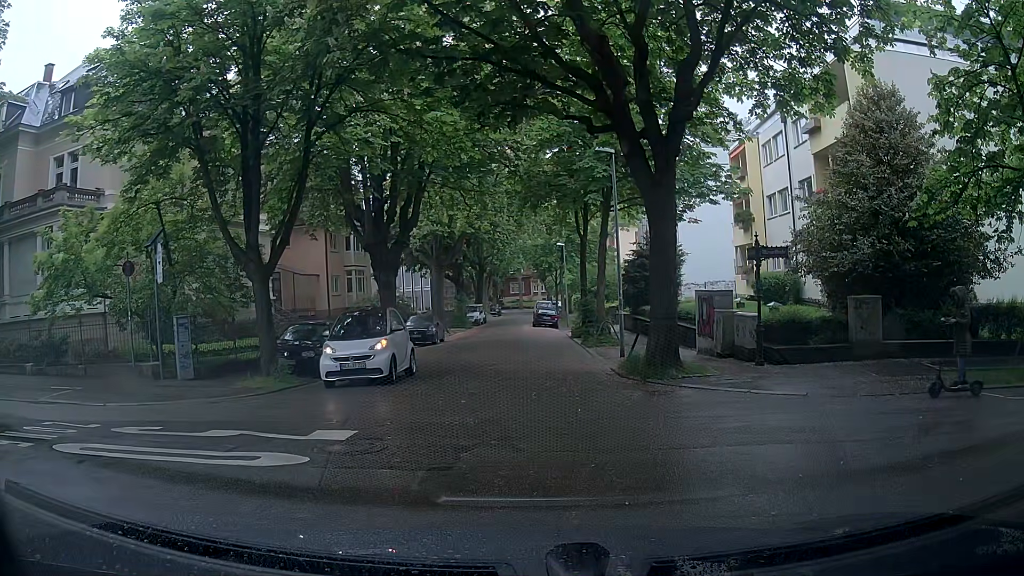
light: Day
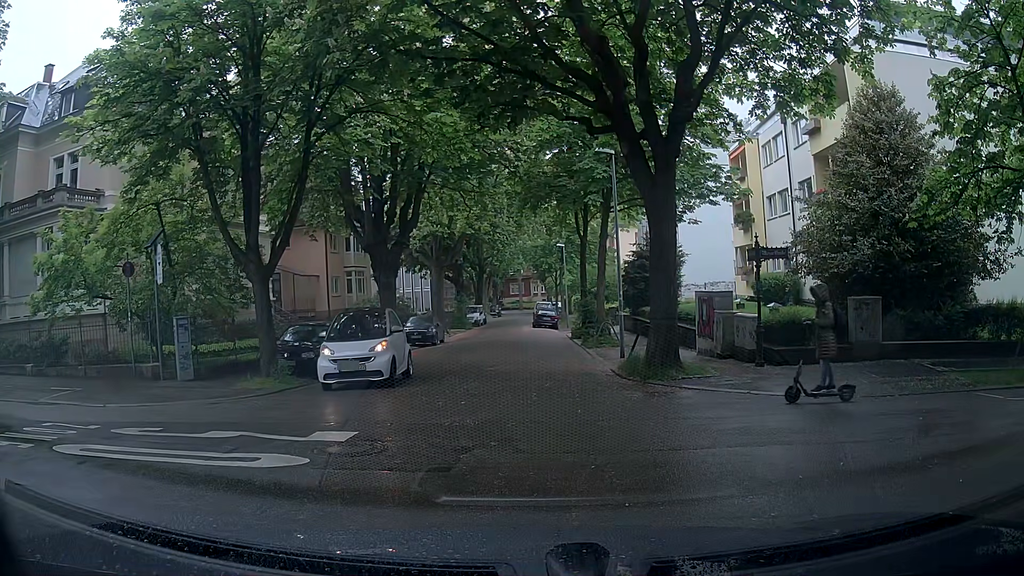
(0.0, +0.1) m; 0°
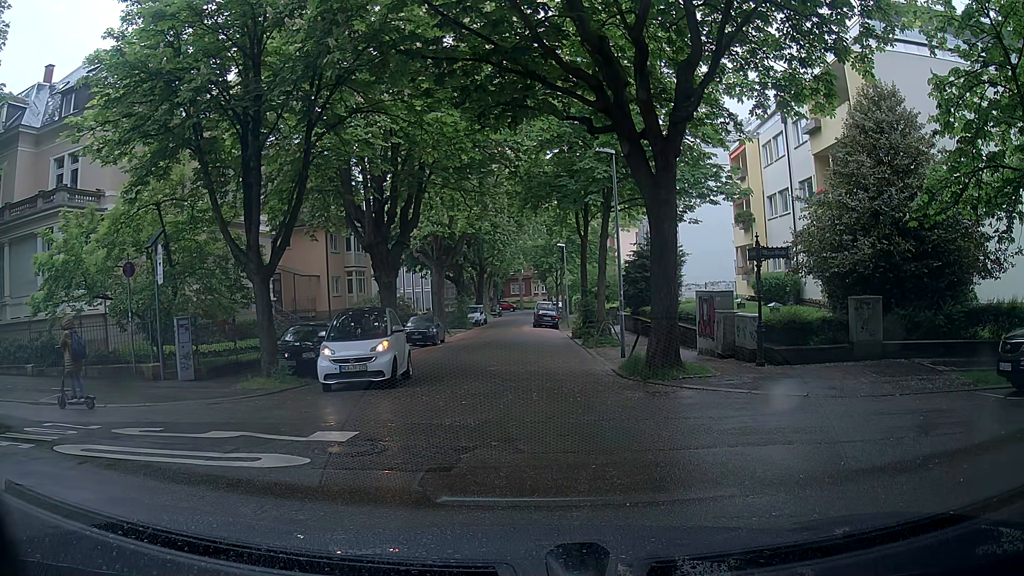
(0.0, +0.1) m; 0°
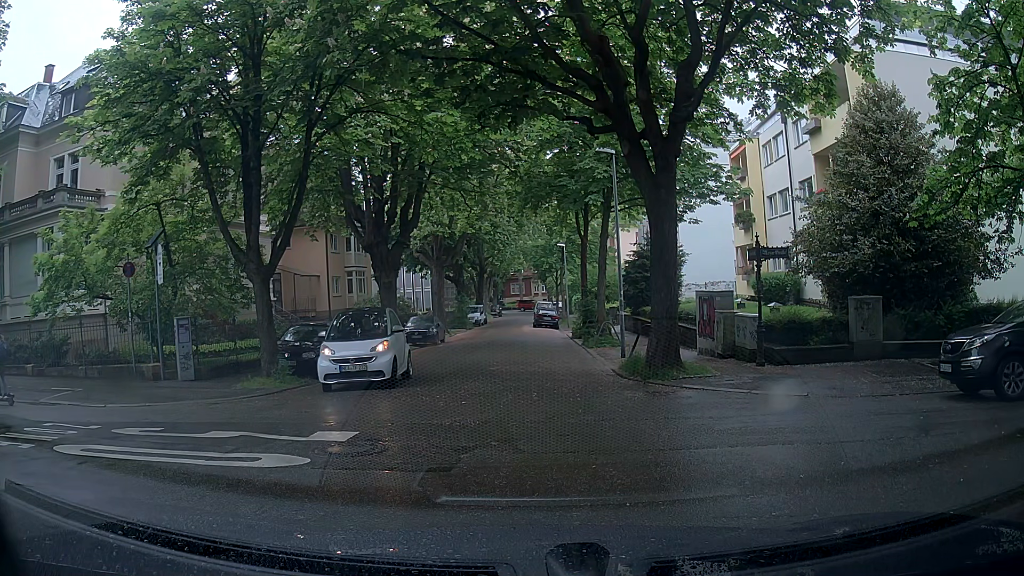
(0.0, 0.0) m; 0°
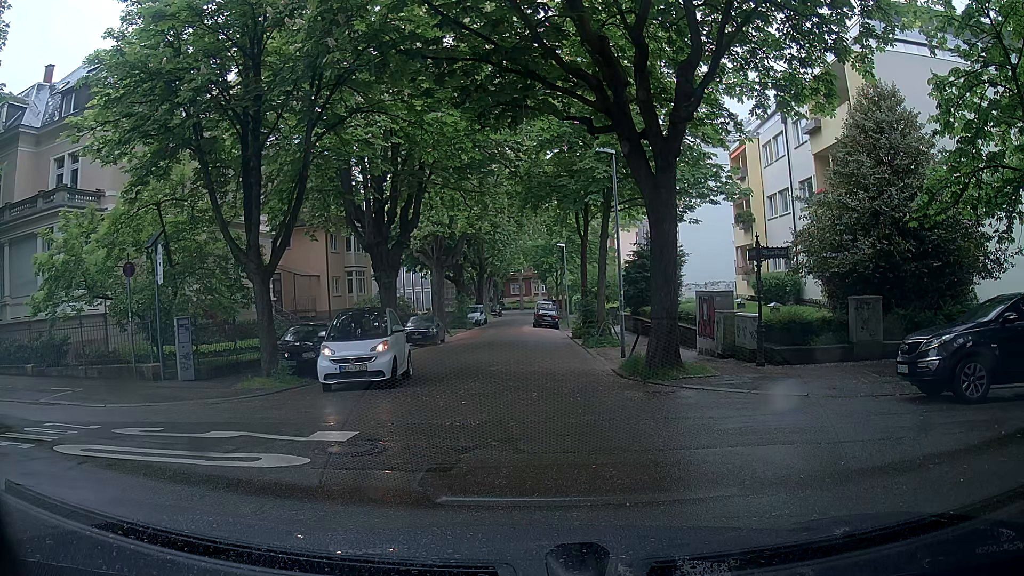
(0.0, 0.0) m; 0°
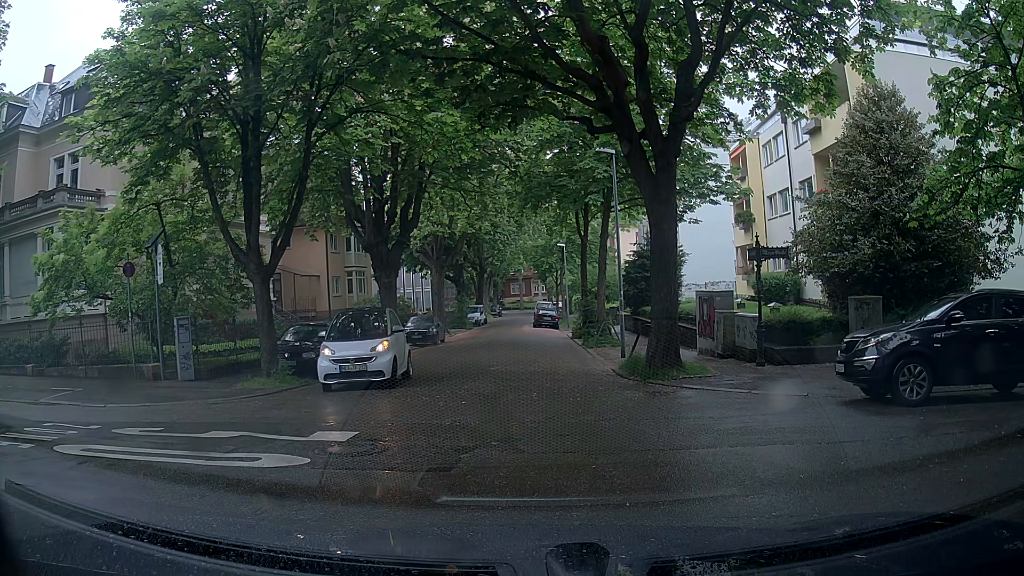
(0.0, 0.0) m; 0°
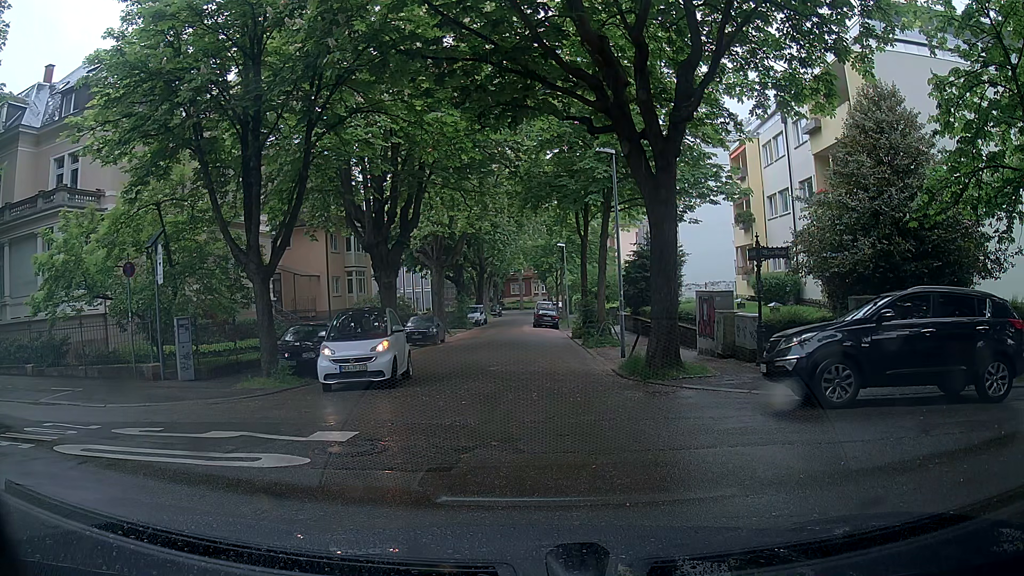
(0.0, 0.0) m; 0°
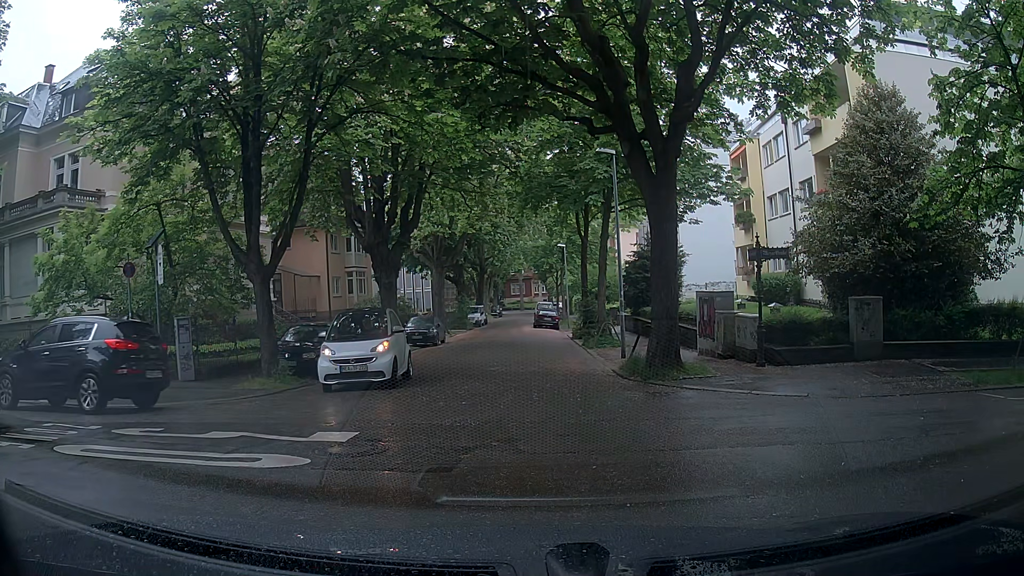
(0.0, 0.0) m; 0°
